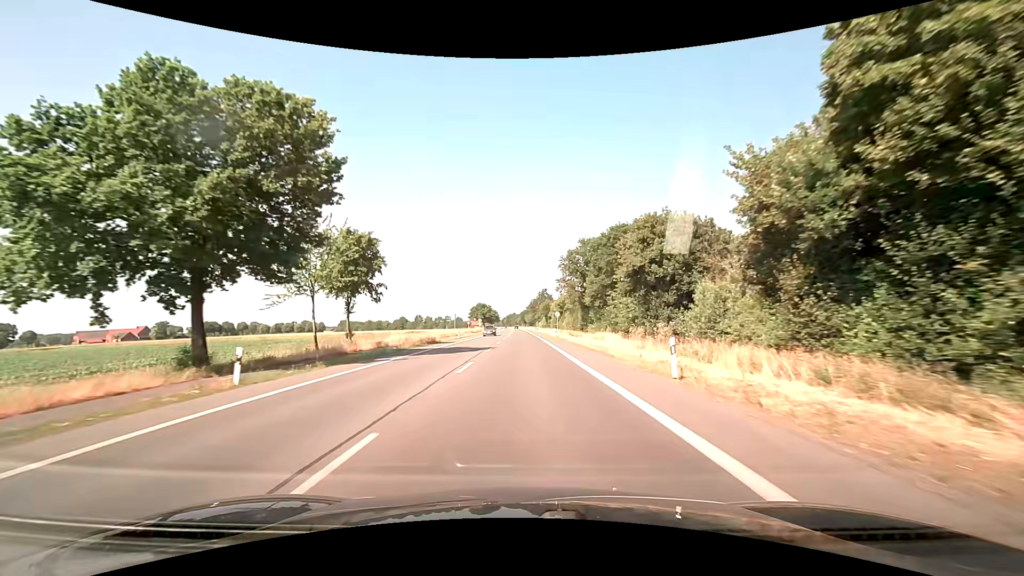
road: primary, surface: asphalt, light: Day
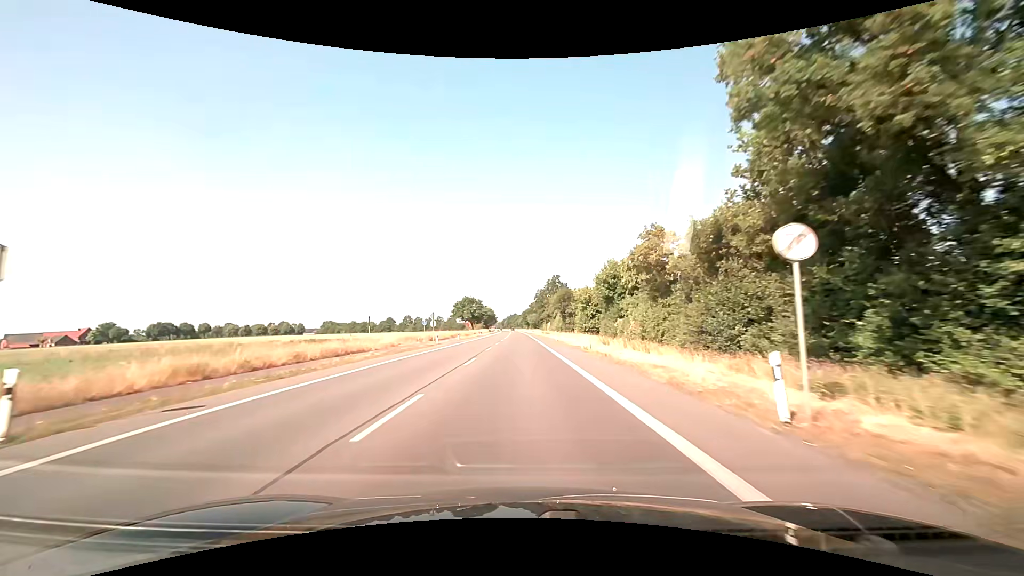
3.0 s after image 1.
(-0.2, +56.3) m; 0°
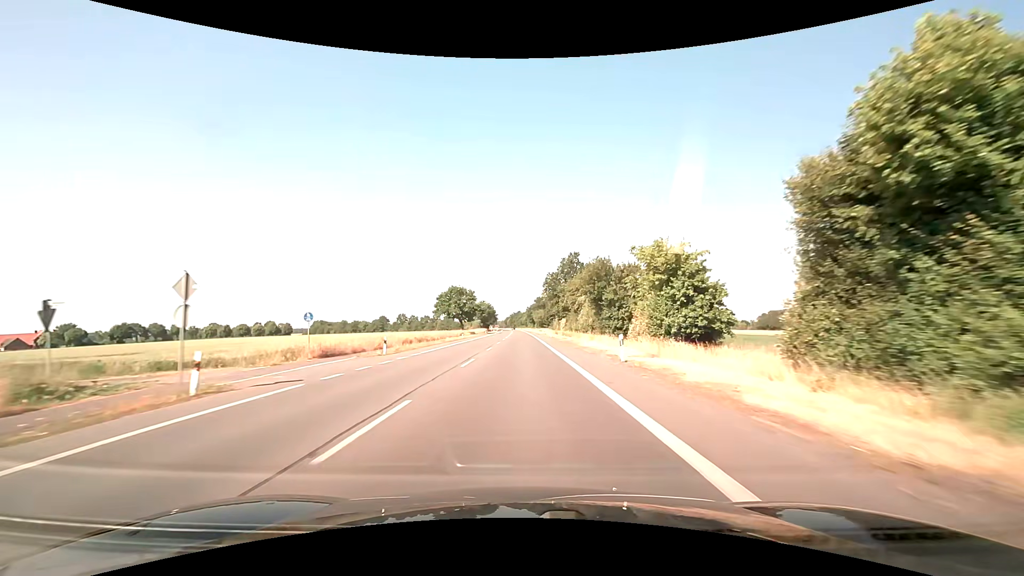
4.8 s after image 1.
(-0.1, +37.0) m; 0°
(0, +10) (0, +20) (0, +30) (0, +40) (0, +50) (0, +60) (0, +70) (-1, +80) (-1, +90) (-1, +100) m
